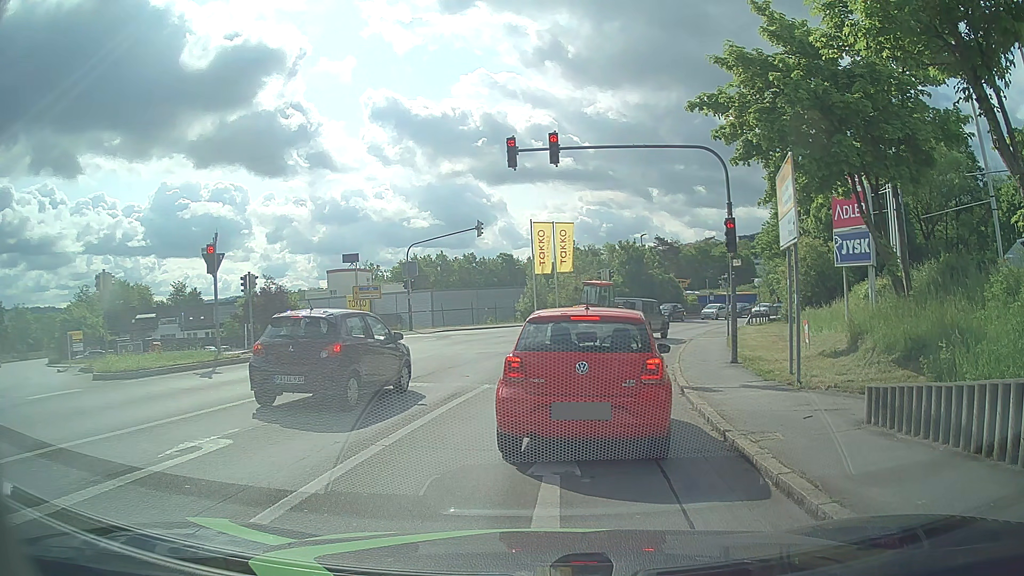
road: tertiary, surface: asphalt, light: Day
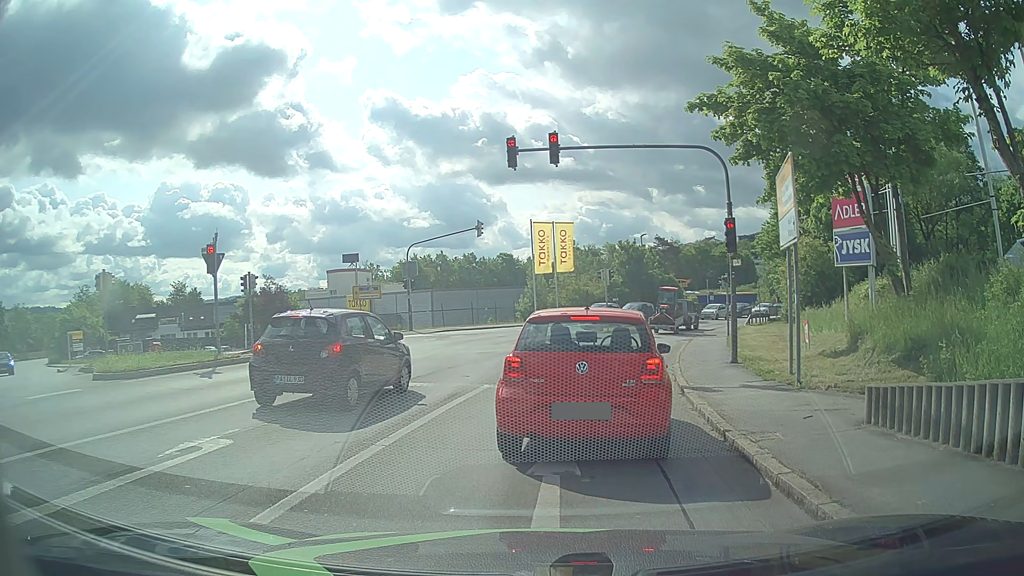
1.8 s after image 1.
(0.0, 0.0) m; 0°
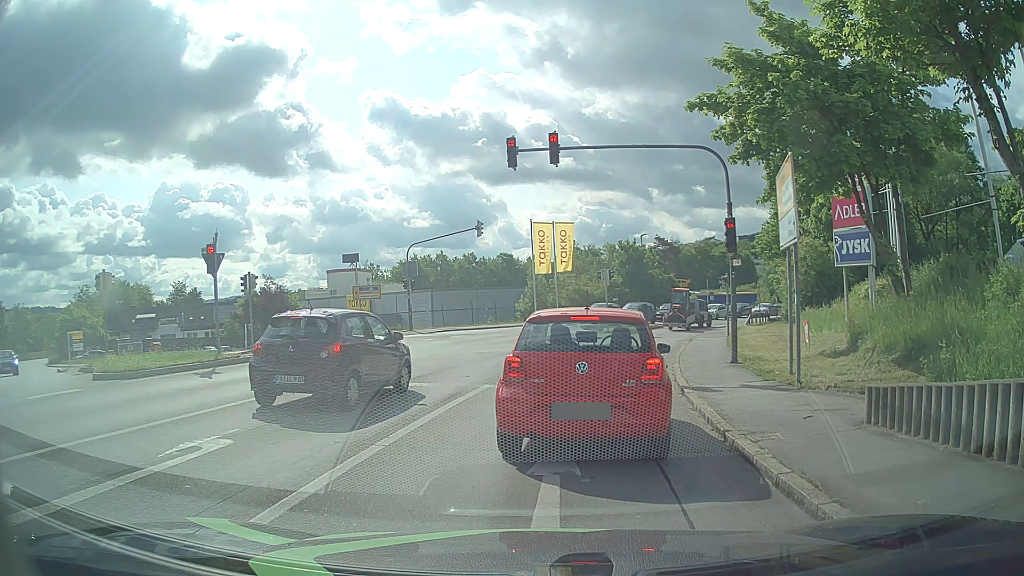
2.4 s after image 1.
(0.0, 0.0) m; 0°
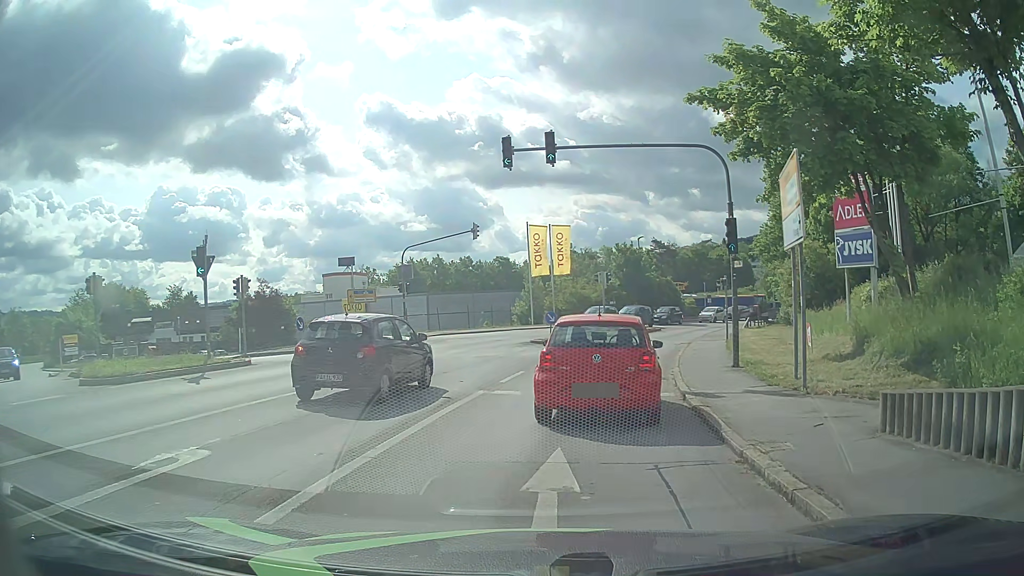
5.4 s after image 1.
(0.0, +0.5) m; 0°
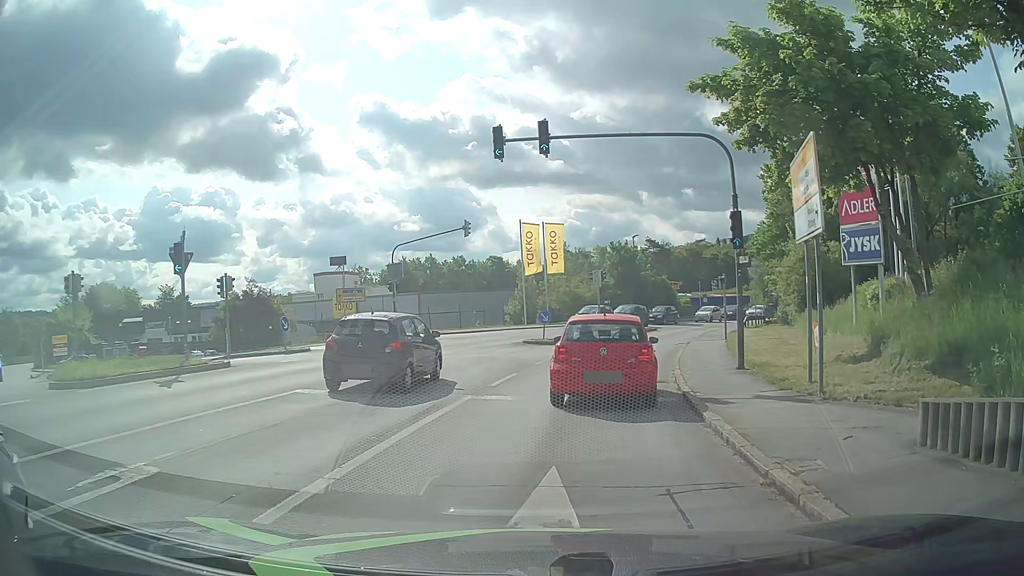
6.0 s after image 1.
(0.0, +1.1) m; +1°
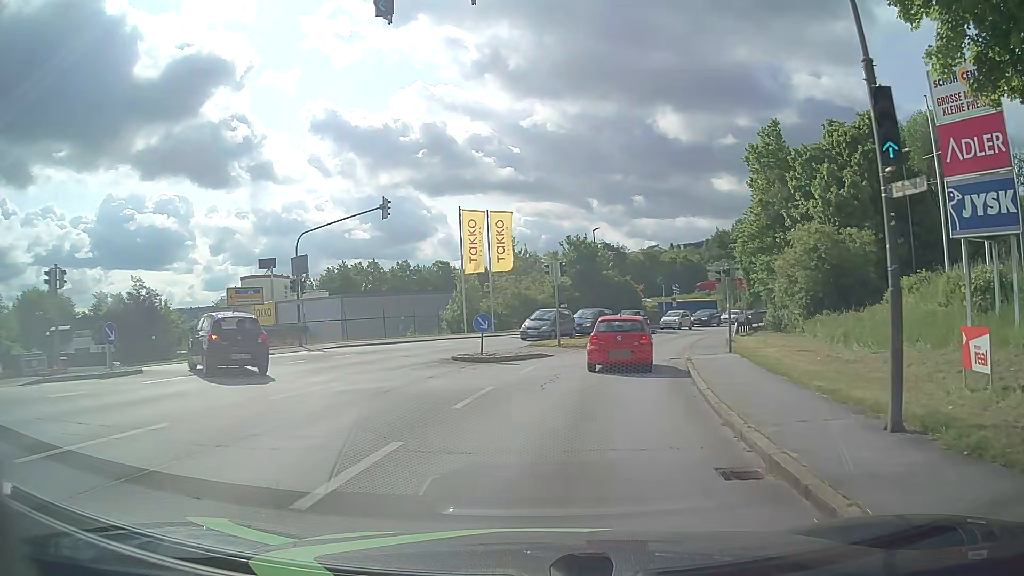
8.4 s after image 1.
(+0.3, +9.4) m; +4°
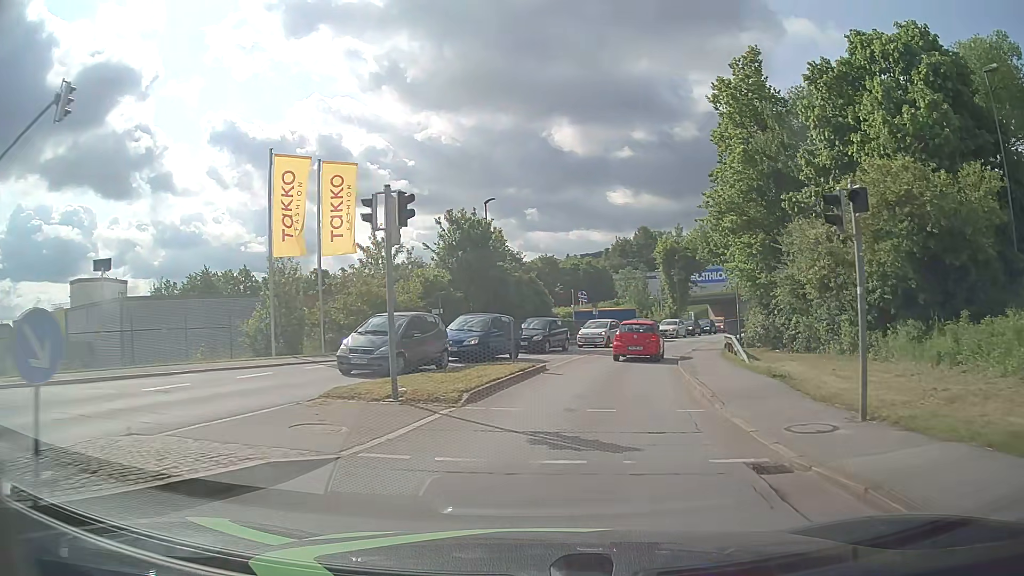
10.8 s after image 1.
(+1.4, +17.2) m; +9°
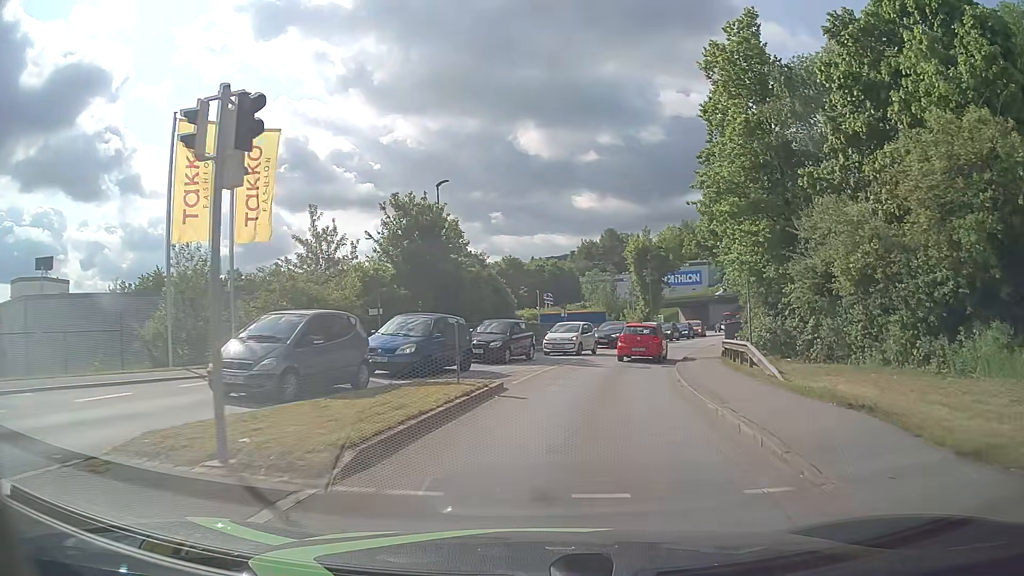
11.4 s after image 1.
(+0.1, +5.4) m; +3°
(0, +10) (+2, +20) (+4, +30) (+8, +39) (+12, +48) (+16, +57) (+20, +66) (+23, +76) (+26, +85) (+28, +95) m
